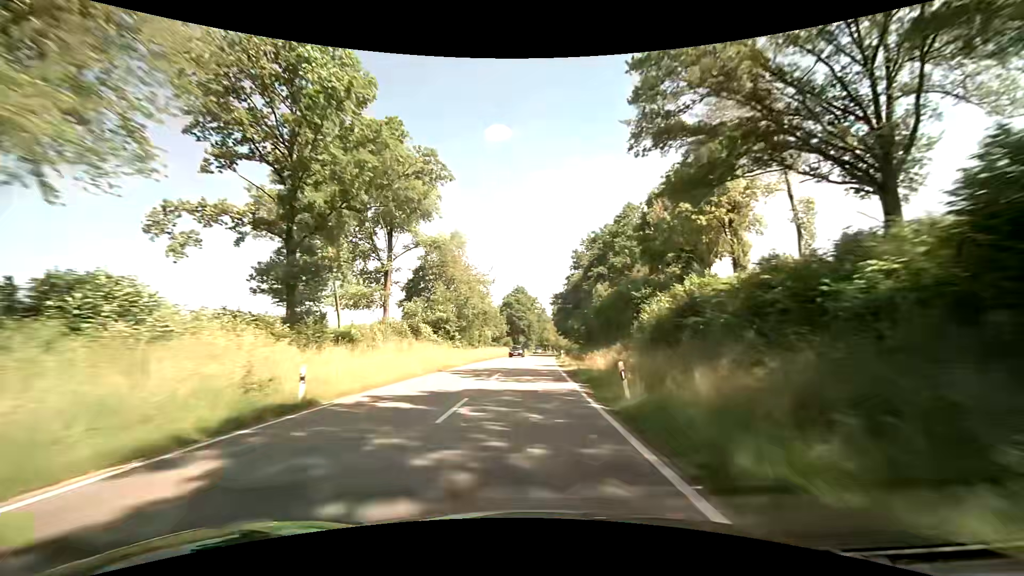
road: secondary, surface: asphalt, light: Day
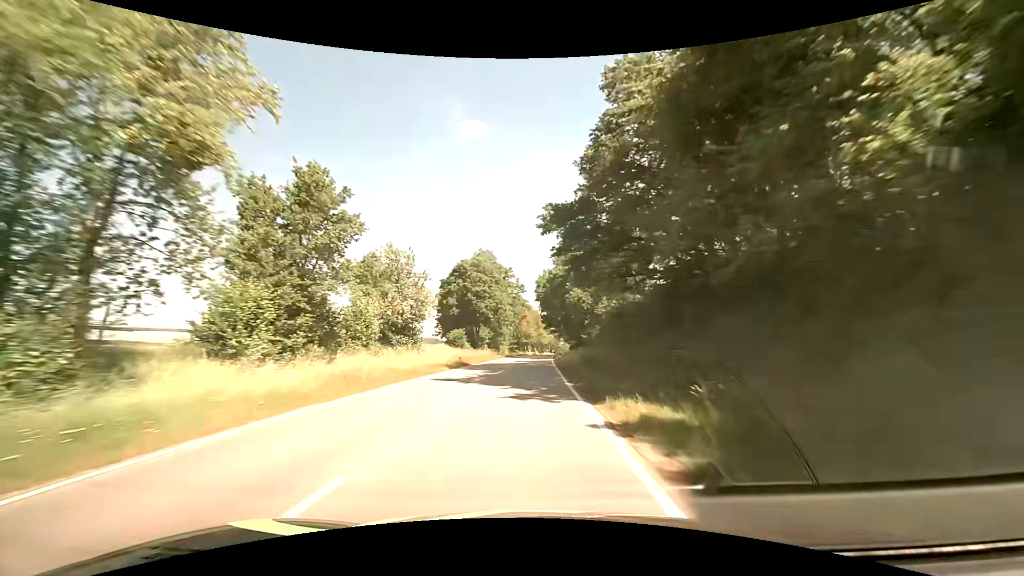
(+1.6, +55.6) m; +3°
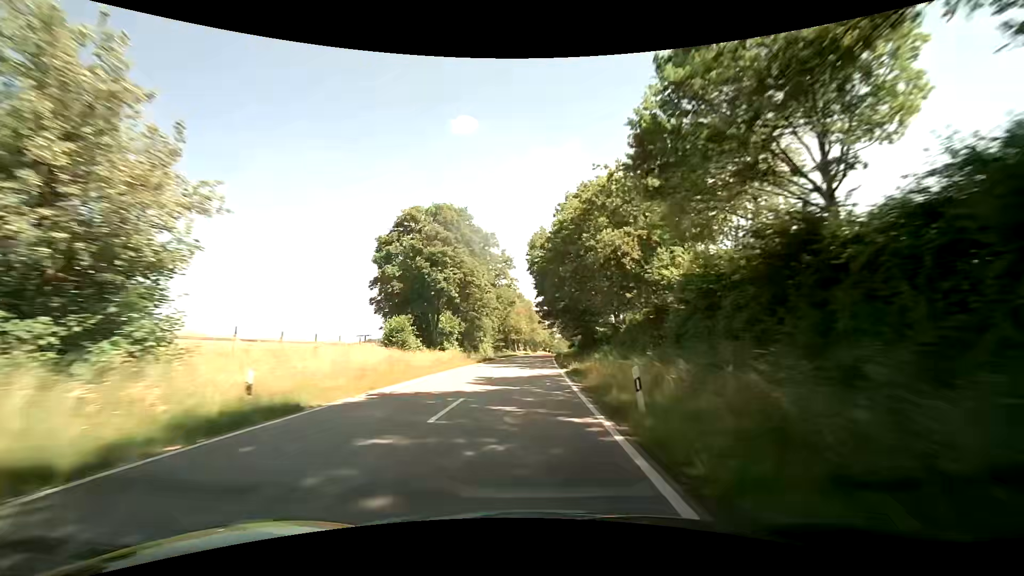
(+0.2, +28.2) m; +1°
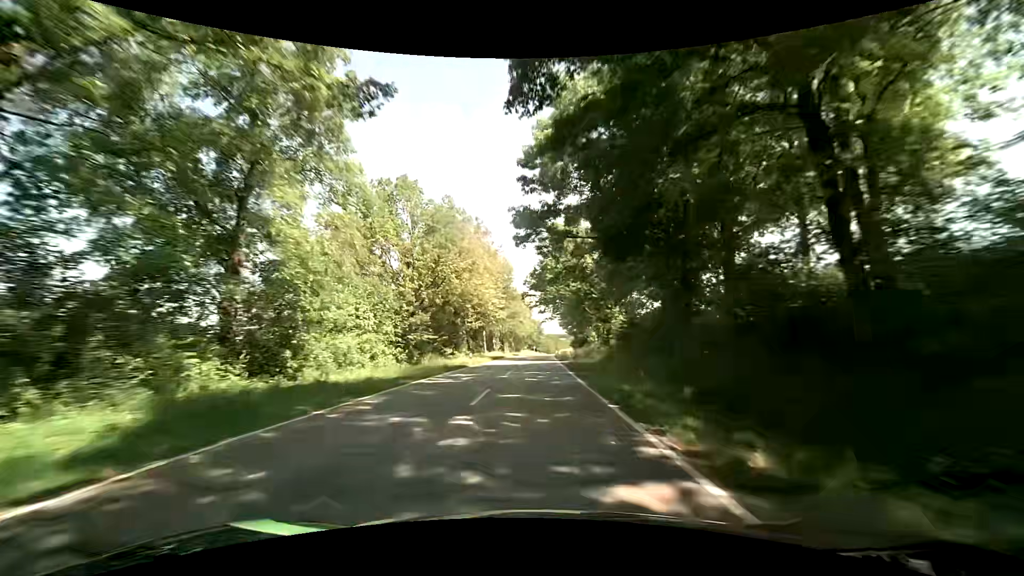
(+0.7, +57.5) m; +2°
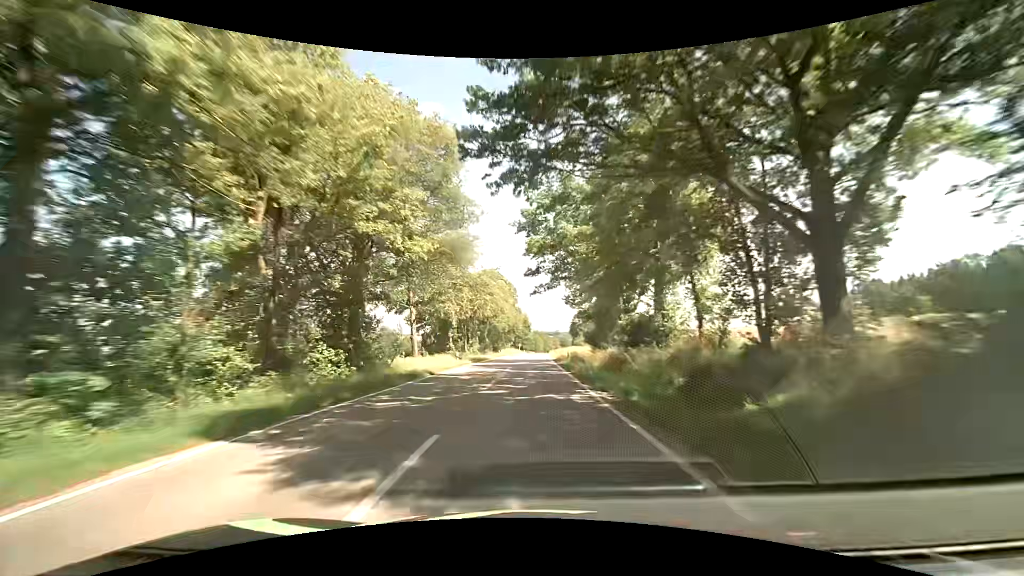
(+0.4, +44.0) m; +1°
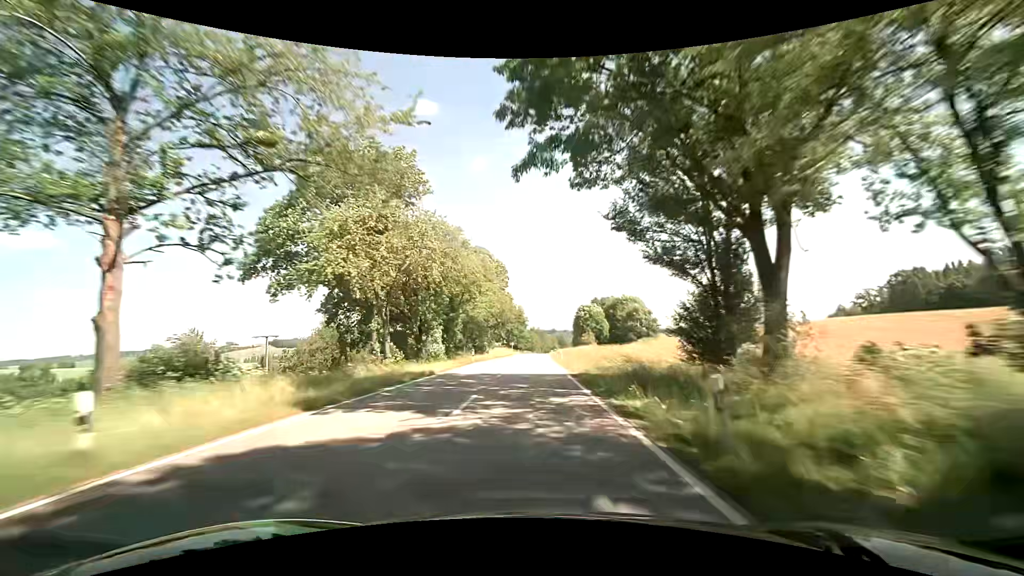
(+0.1, +29.8) m; +1°
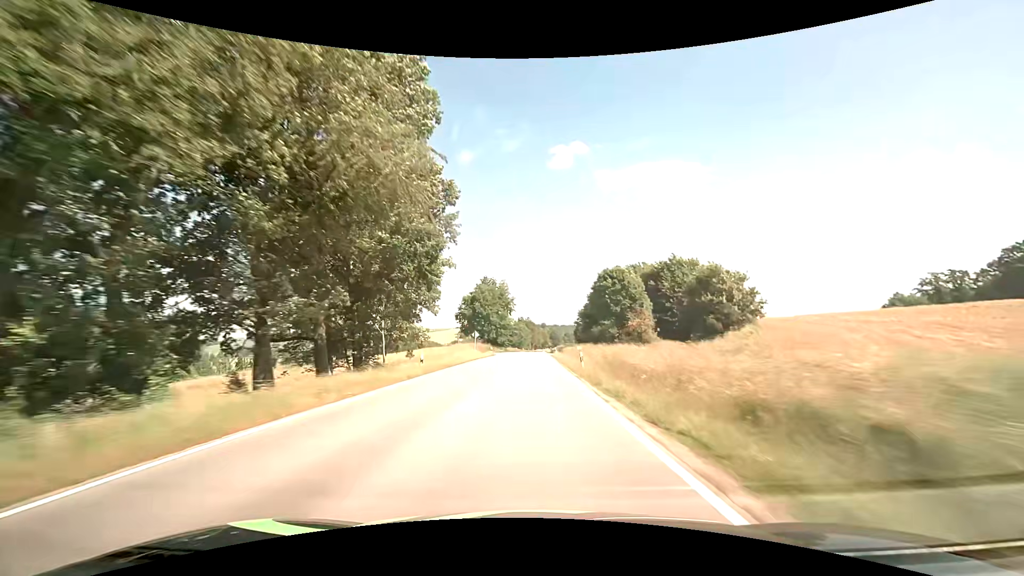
(+0.3, +60.6) m; +1°
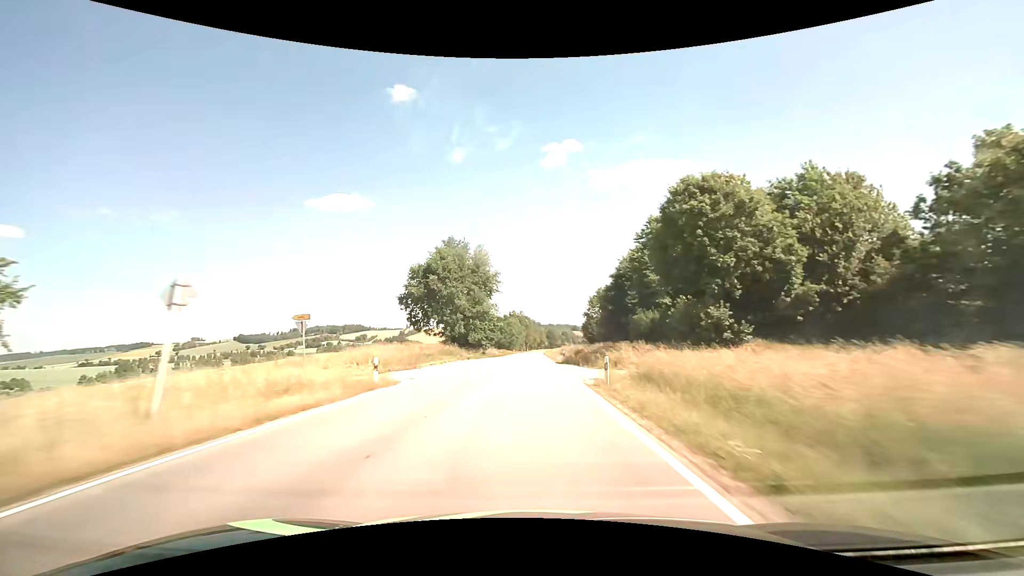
(0.0, +45.7) m; 0°
(0, +10) (0, +20) (0, +30) (0, +40) (0, +50) (0, +60) (+1, +70) (+1, +80) (+1, +90) (+1, +100) m
